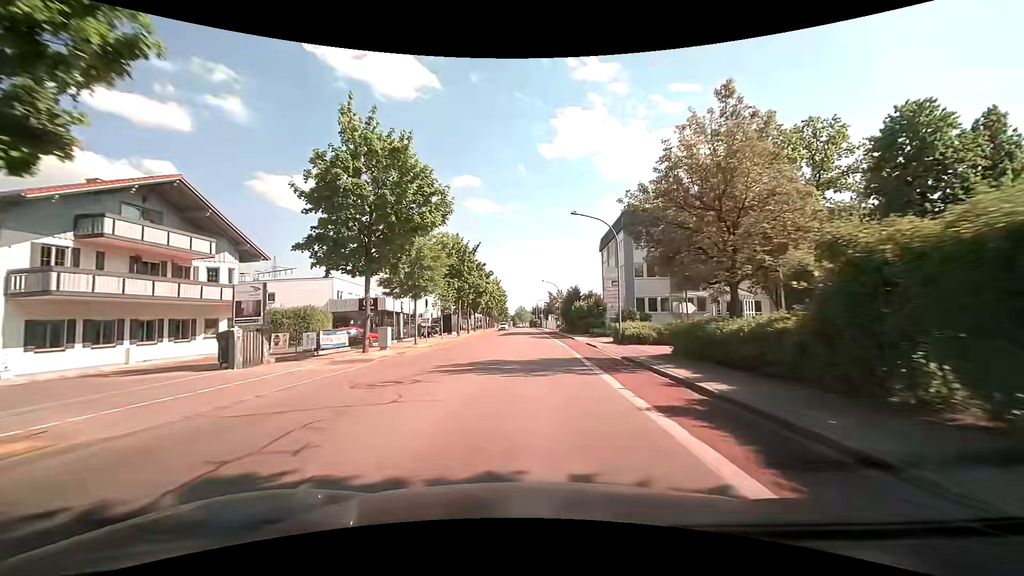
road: tertiary_link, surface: asphalt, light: Day
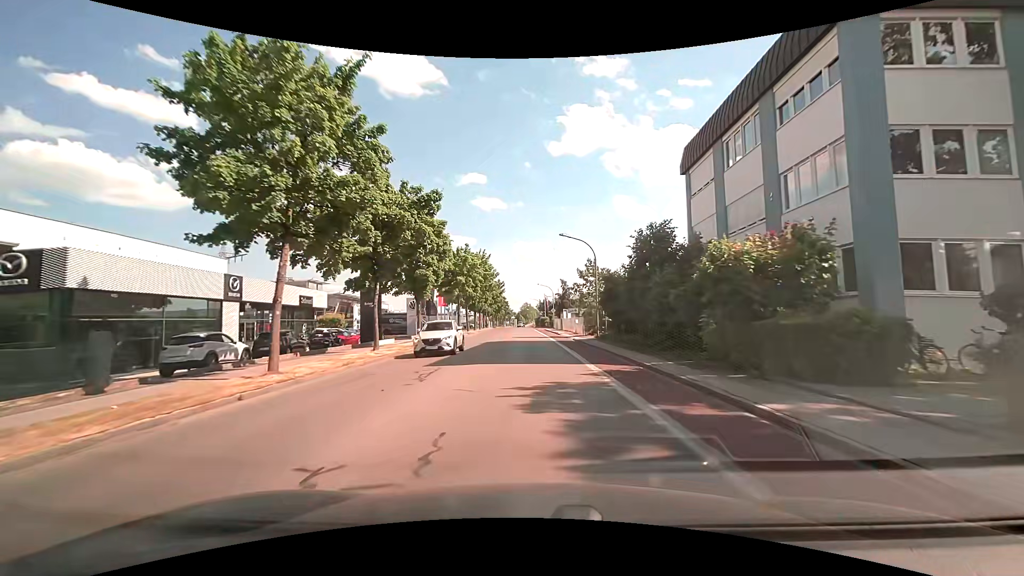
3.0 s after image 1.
(-0.5, +37.4) m; -1°
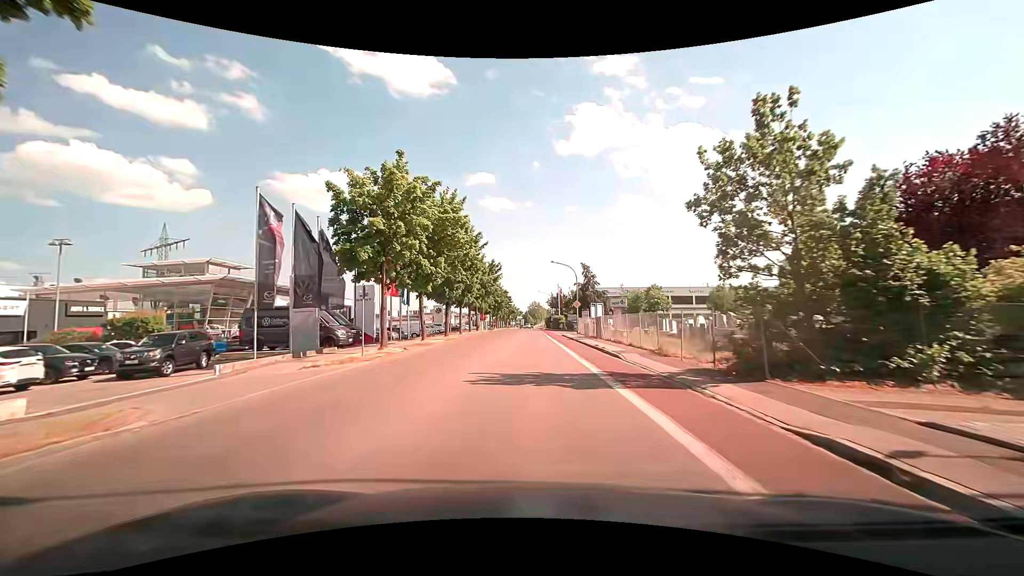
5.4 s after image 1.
(-0.2, +30.5) m; -1°
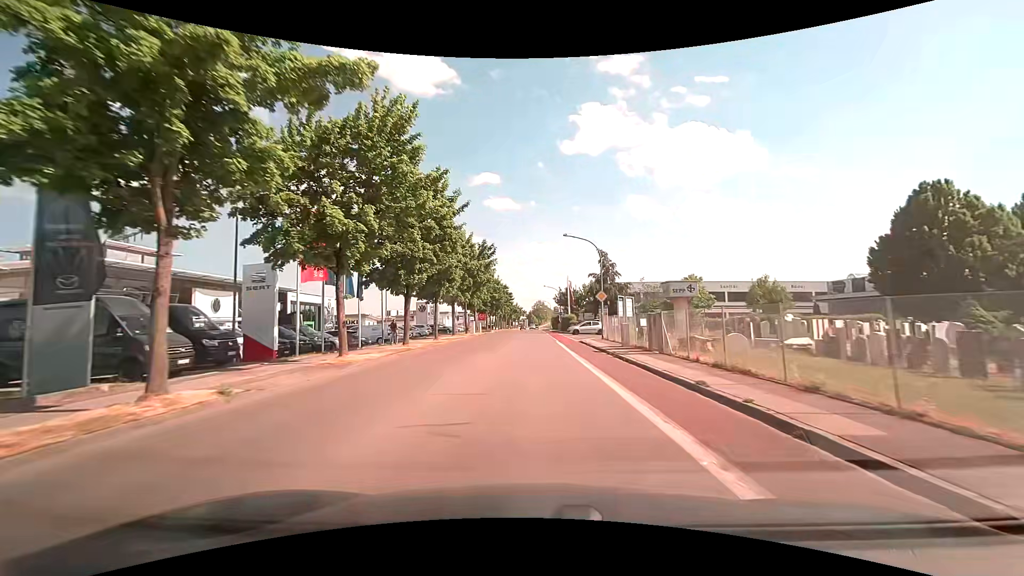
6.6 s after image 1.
(0.0, +15.4) m; -1°
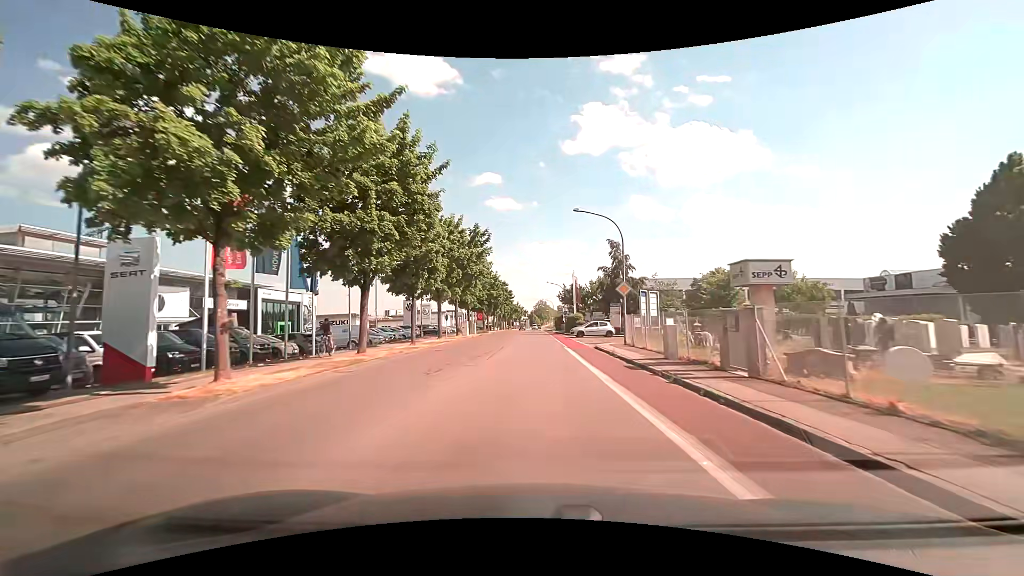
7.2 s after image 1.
(0.0, +7.8) m; 0°
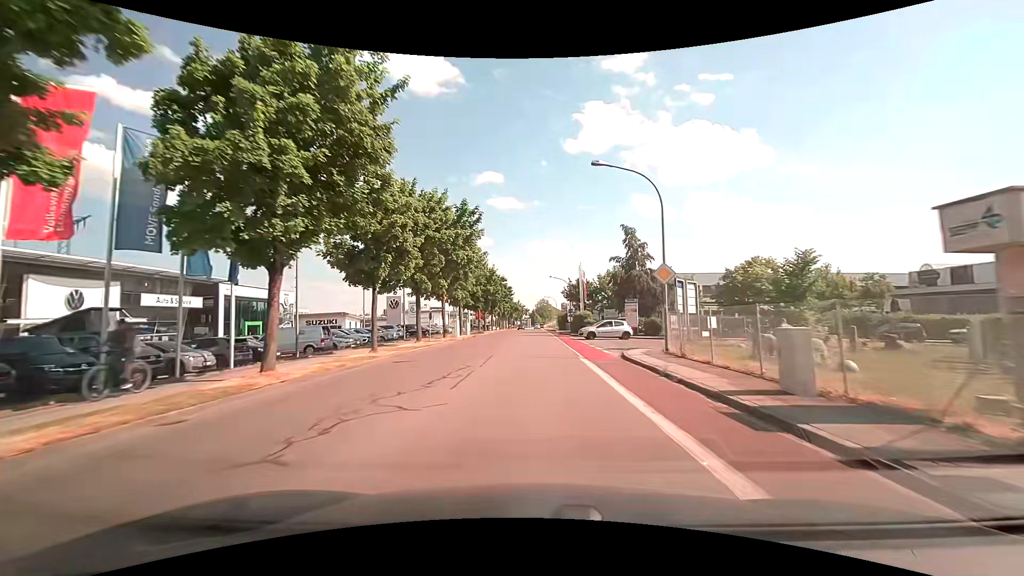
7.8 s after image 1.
(0.0, +7.8) m; 0°
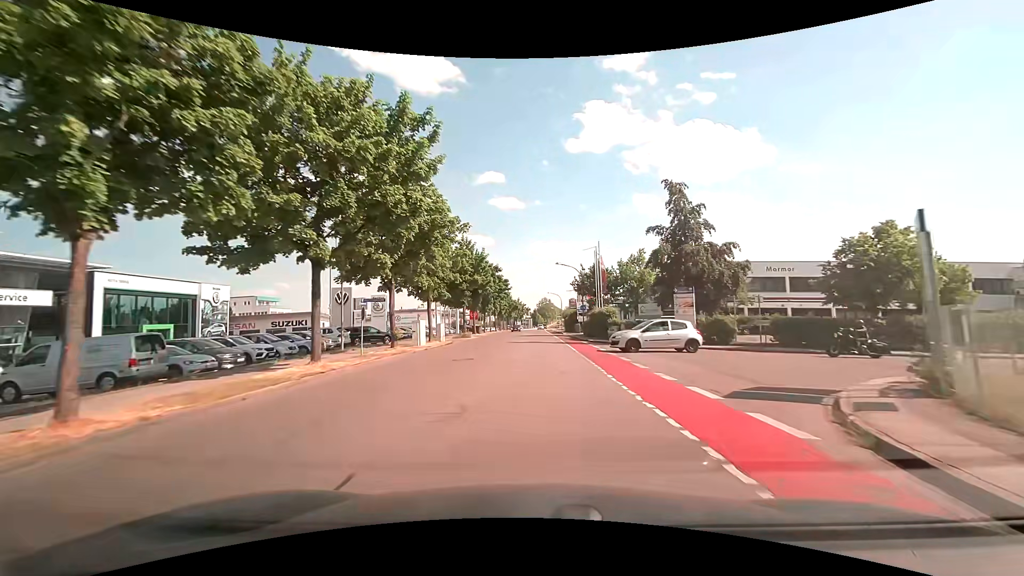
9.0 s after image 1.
(0.0, +15.2) m; 0°
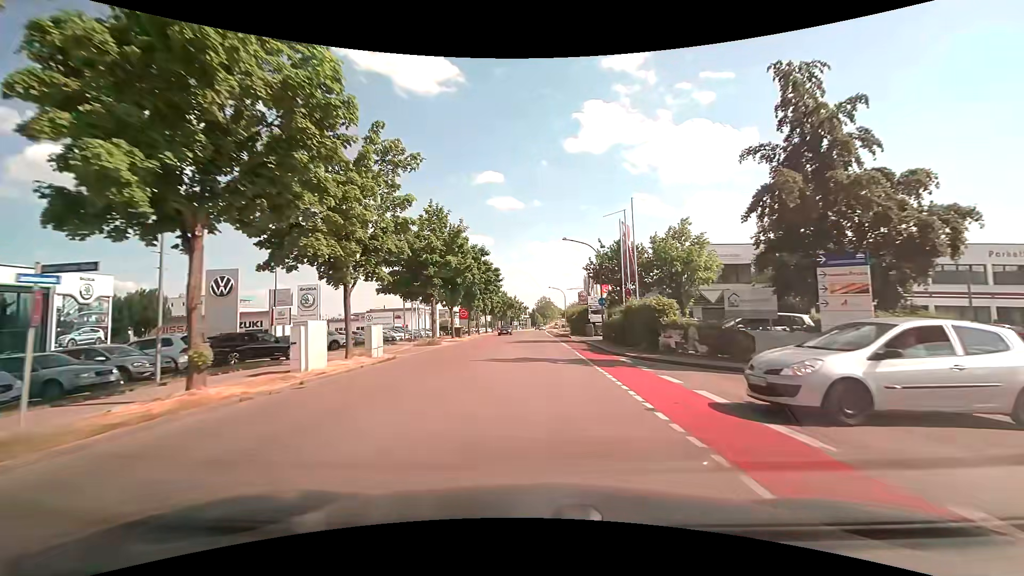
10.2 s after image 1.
(-0.1, +15.0) m; 0°
(0, +10) (0, +20) (0, +30) (0, +40) (-1, +50) (-1, +60) (-1, +70) (-1, +80) (-1, +90) (-1, +100) m
